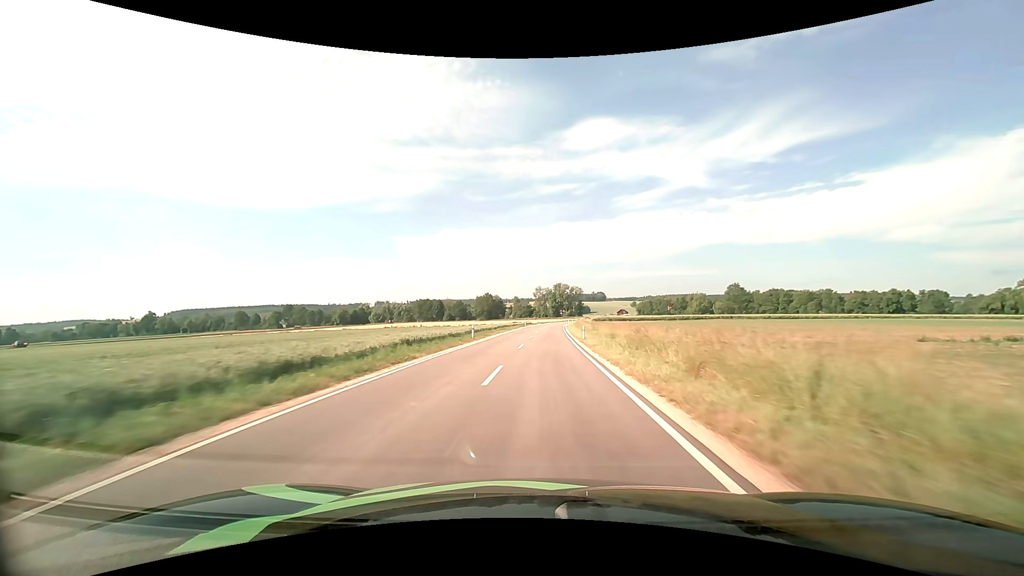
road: tertiary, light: Day
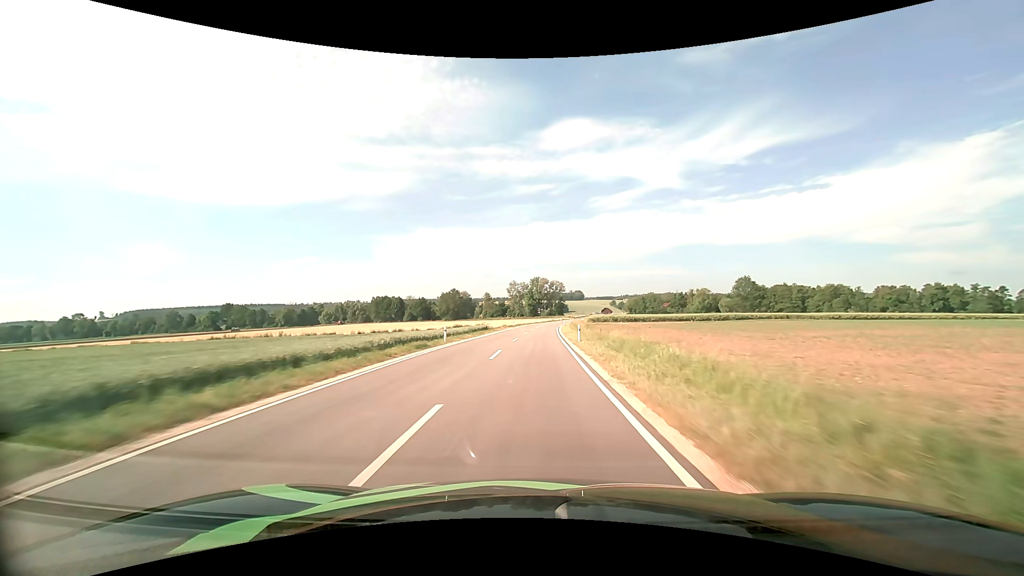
(+1.6, +54.4) m; +3°
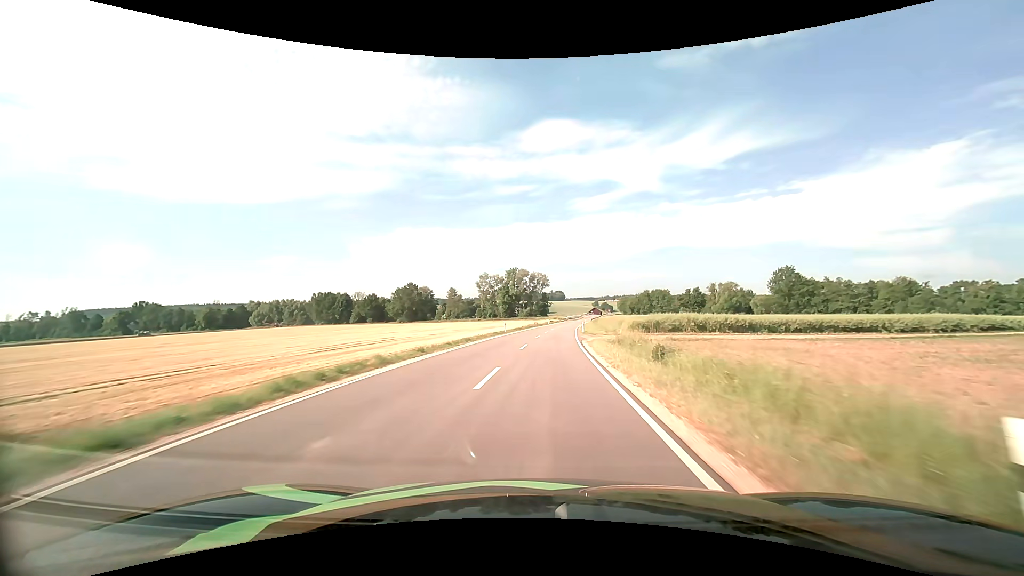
(+1.2, +66.7) m; +2°
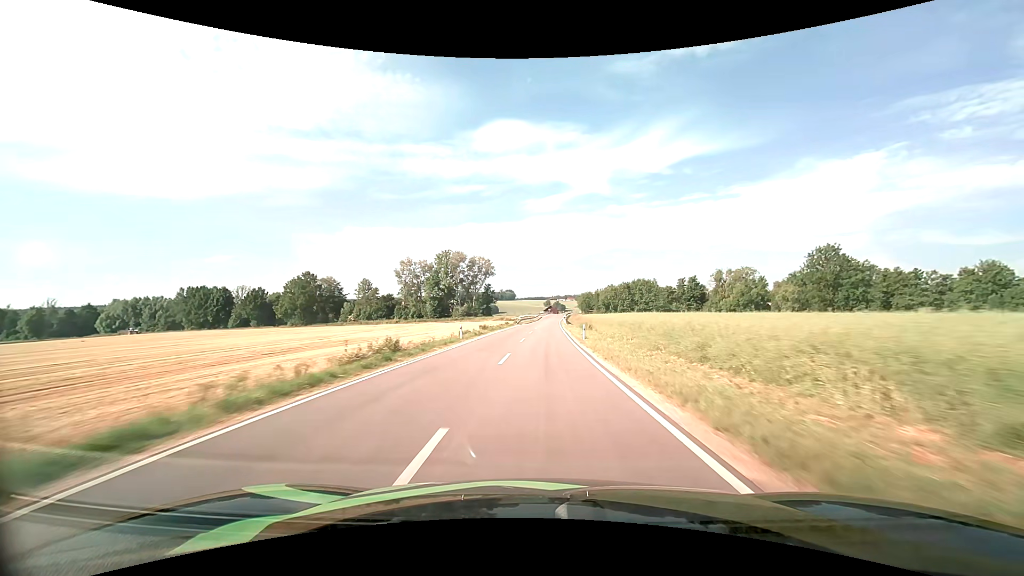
(+3.3, +67.6) m; +6°
(0, +10) (0, +20) (0, +30) (+1, +40) (+1, +50) (+1, +60) (+2, +70) (+2, +80) (+2, +90) (+3, +100) m
